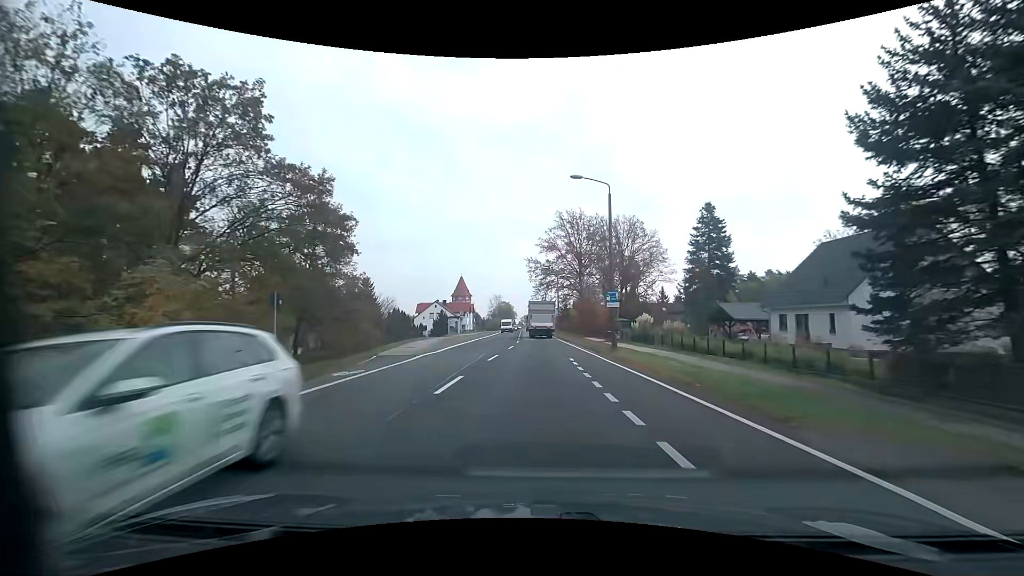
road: primary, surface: asphalt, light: Day
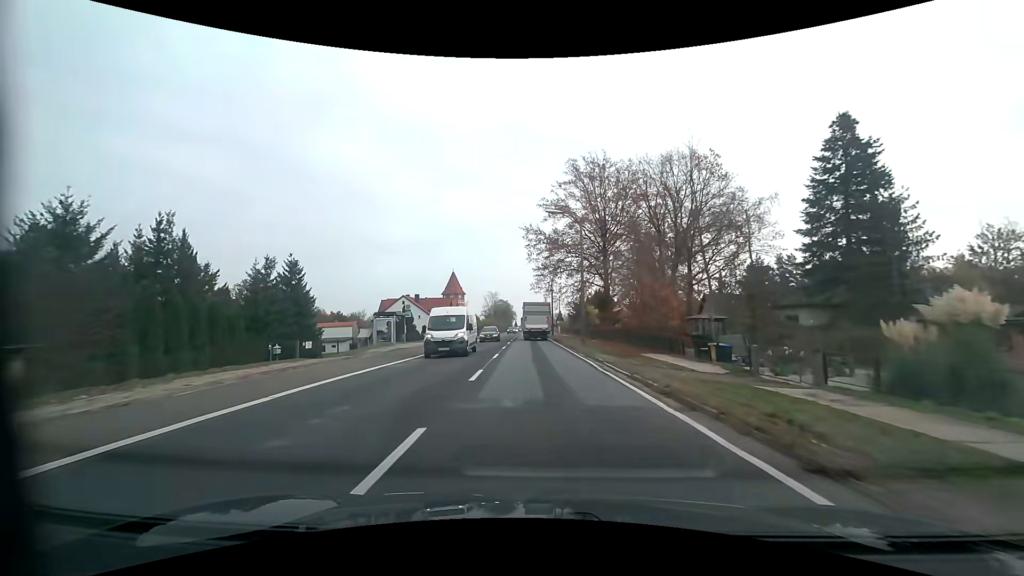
(0.0, +33.6) m; 0°
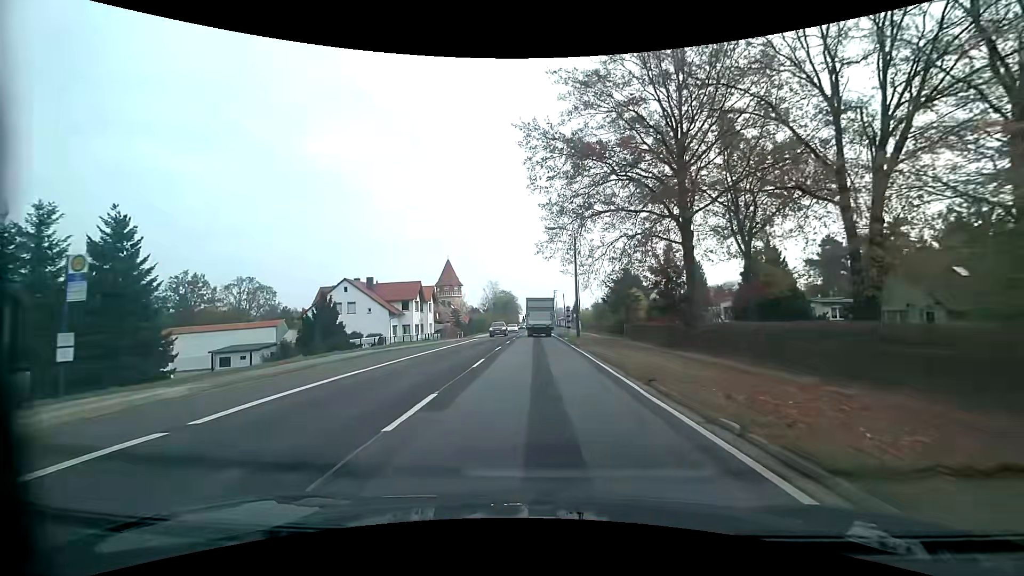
(-0.4, +32.8) m; -1°
(0, +10) (0, +20) (0, +30) (0, +40) (0, +50) (0, +60) (0, +70) (0, +80) (0, +90) (0, +100) m
